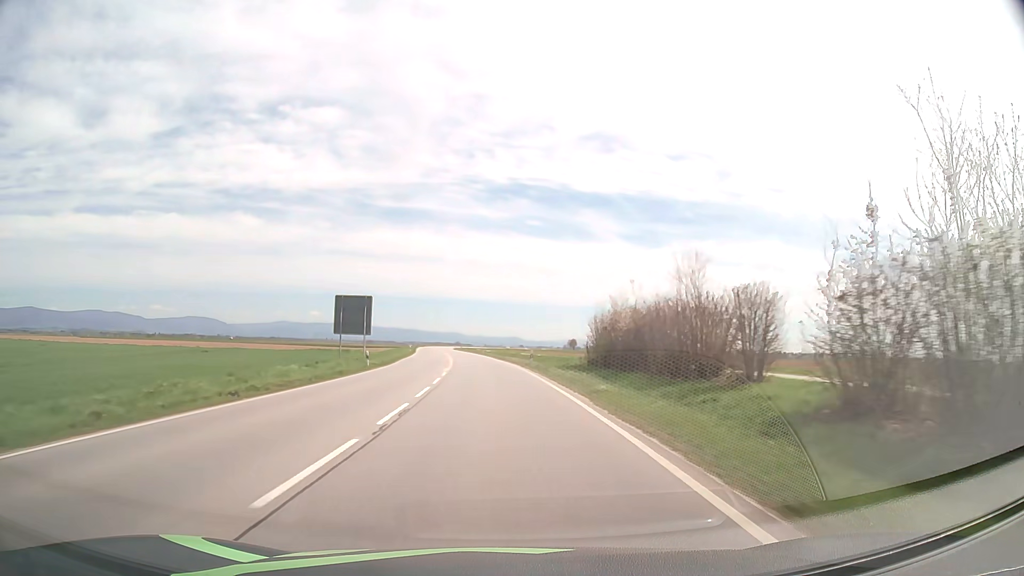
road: primary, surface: asphalt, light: Day
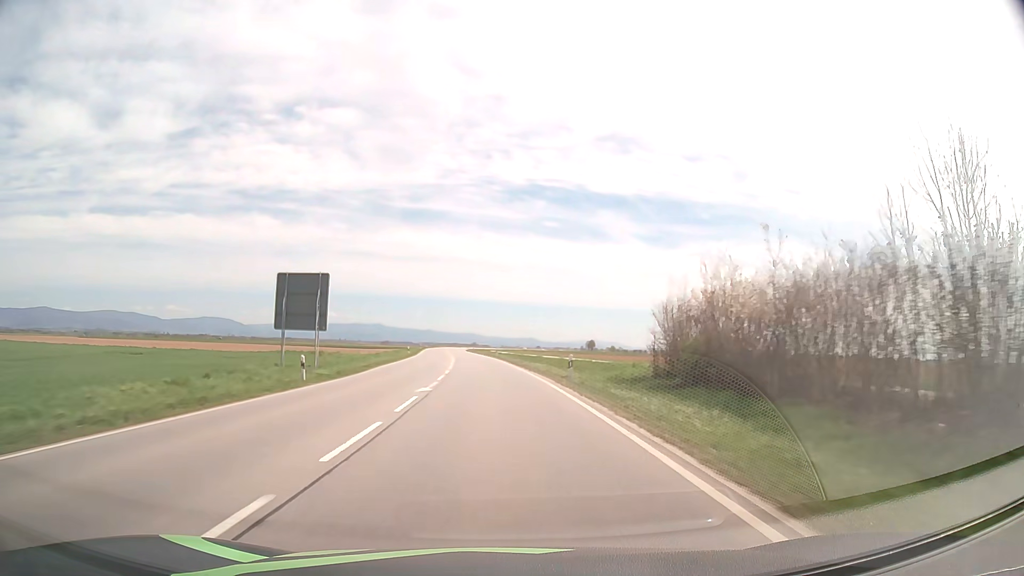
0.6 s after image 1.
(-0.2, +15.9) m; -1°
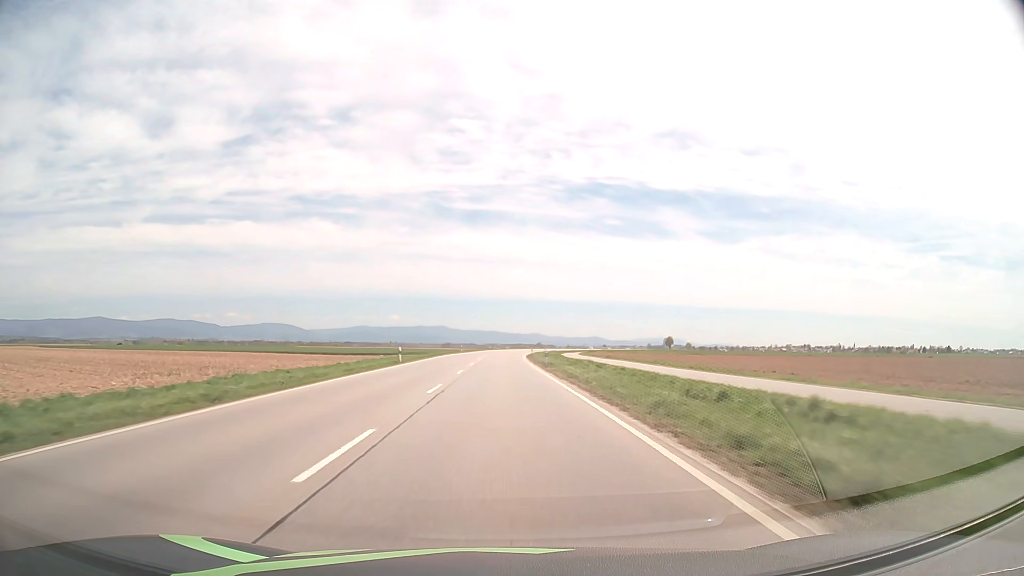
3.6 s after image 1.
(-4.4, +79.5) m; -6°
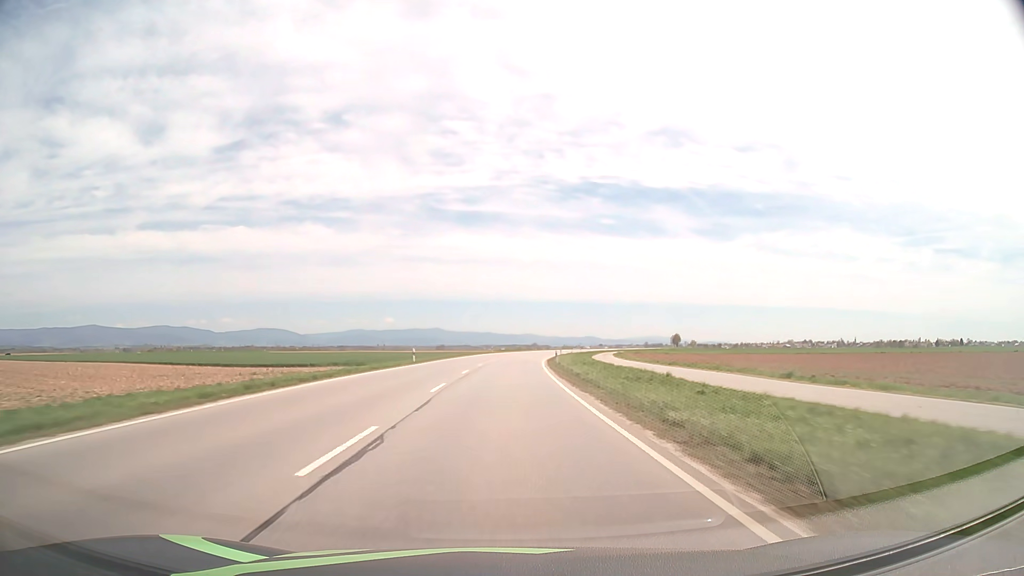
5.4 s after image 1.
(-0.2, +47.9) m; 0°
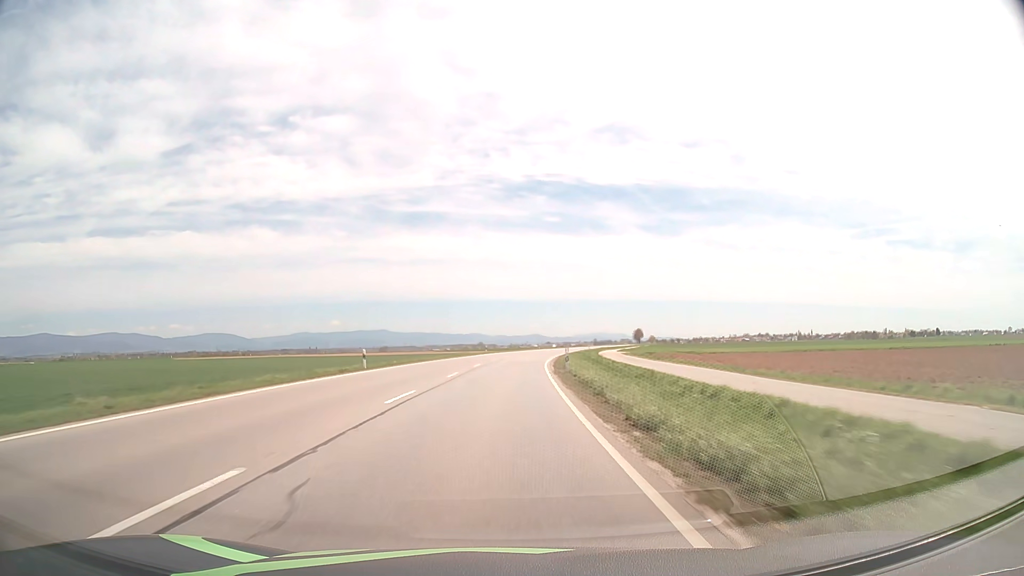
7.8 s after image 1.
(+2.3, +63.8) m; +4°
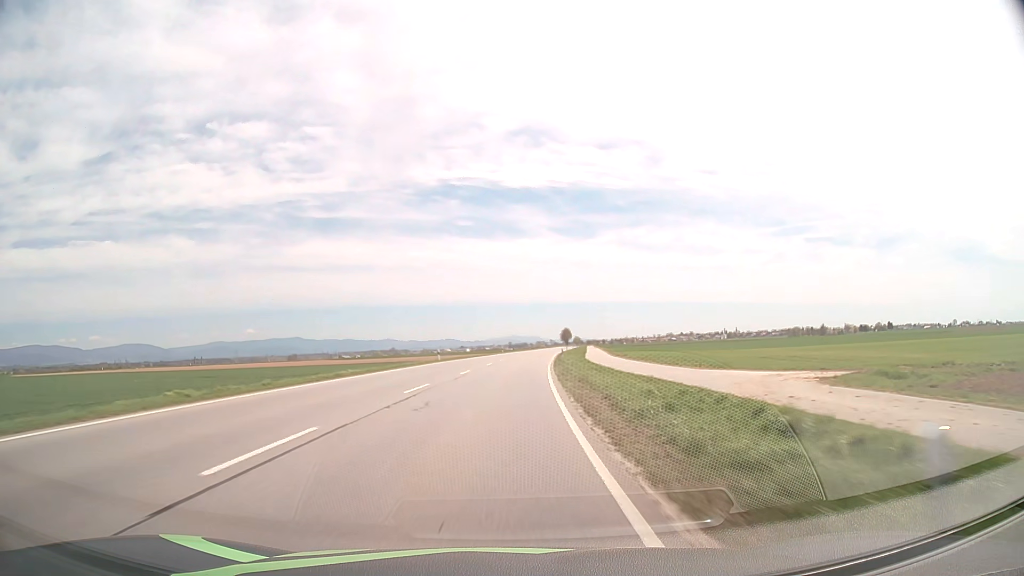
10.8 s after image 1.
(+5.2, +79.7) m; +7°
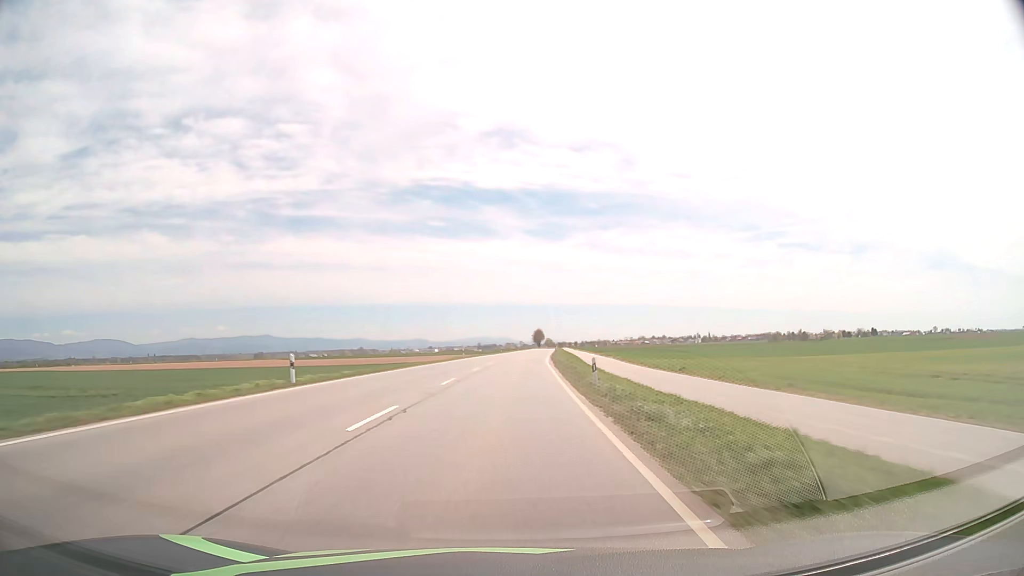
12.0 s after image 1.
(+0.7, +32.0) m; +3°
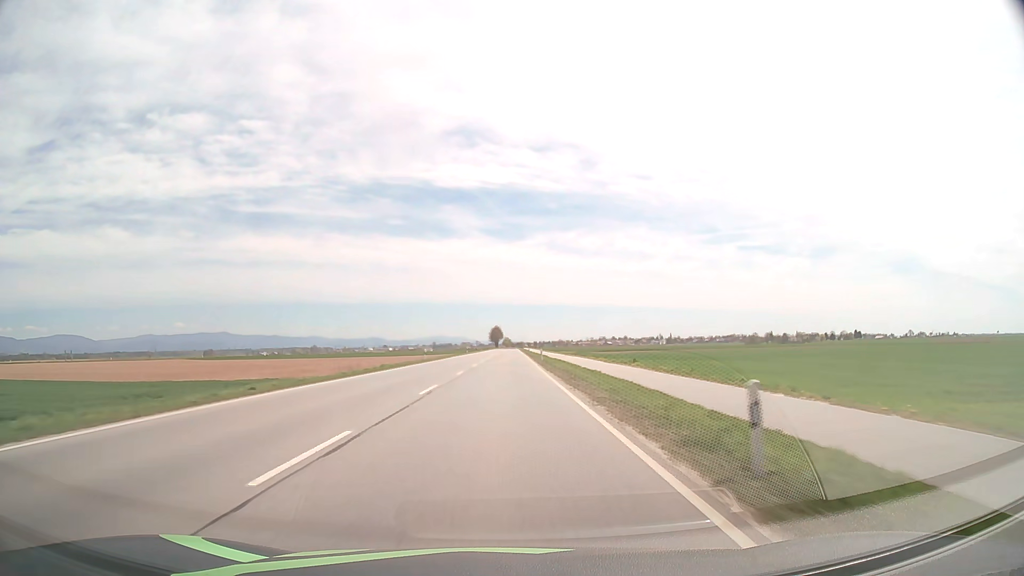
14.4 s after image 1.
(+2.5, +64.0) m; +4°
(0, +10) (0, +20) (0, +30) (0, +40) (0, +50) (+1, +60) (+1, +70) (+1, +80) (+1, +90) (+1, +100) m
